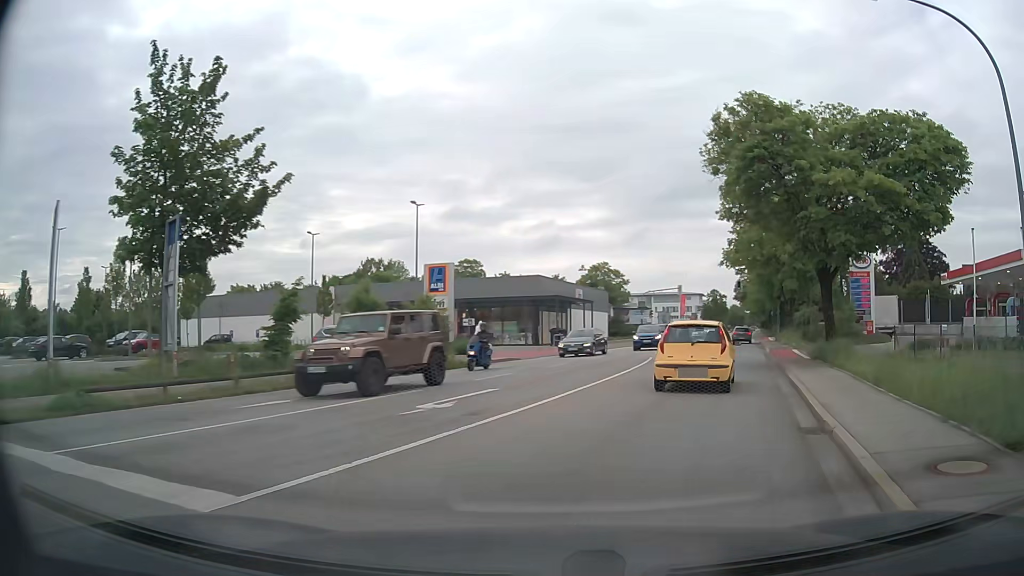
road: secondary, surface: asphalt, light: Day
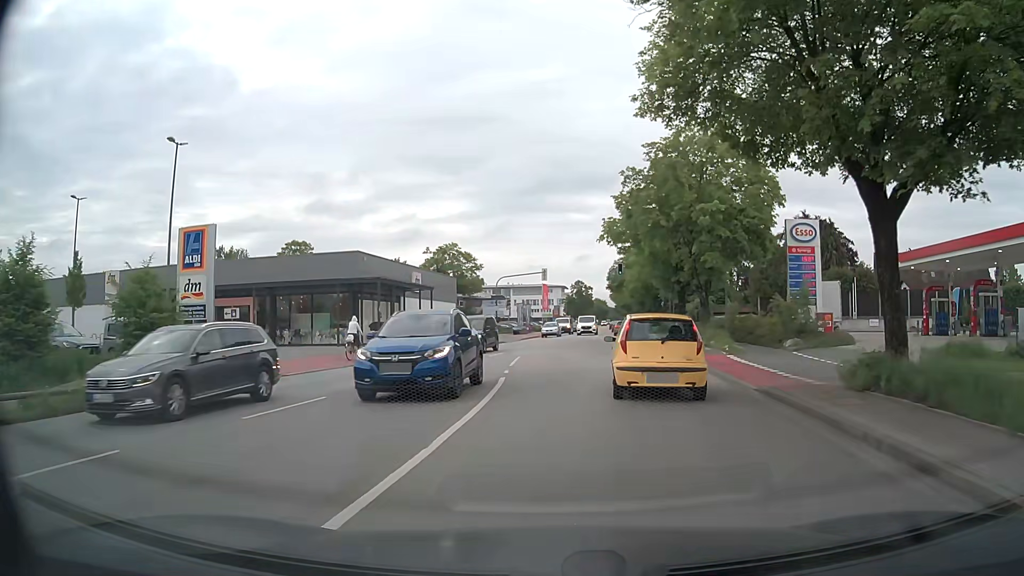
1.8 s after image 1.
(+2.0, +14.4) m; +12°
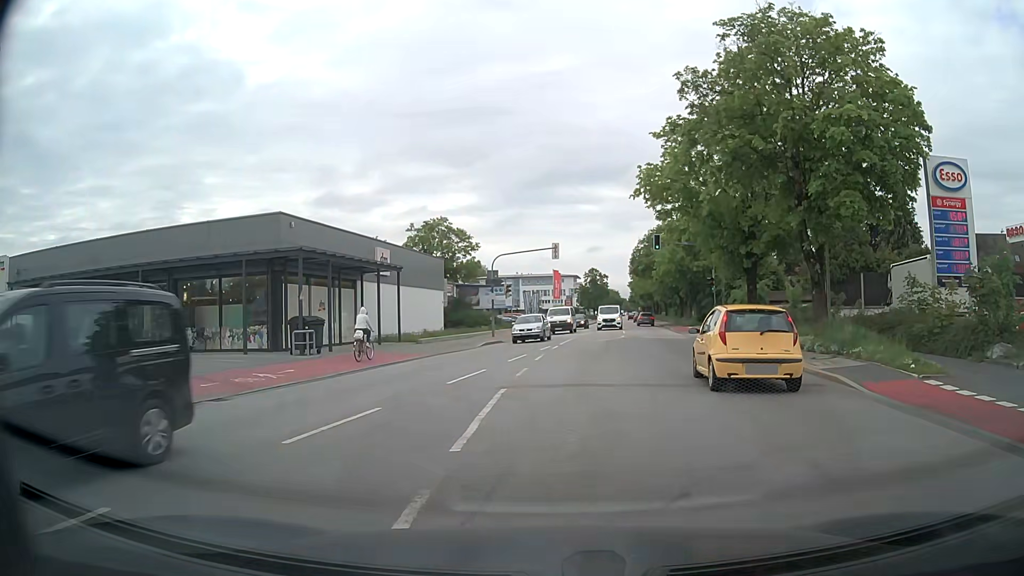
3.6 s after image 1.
(-0.1, +13.8) m; 0°
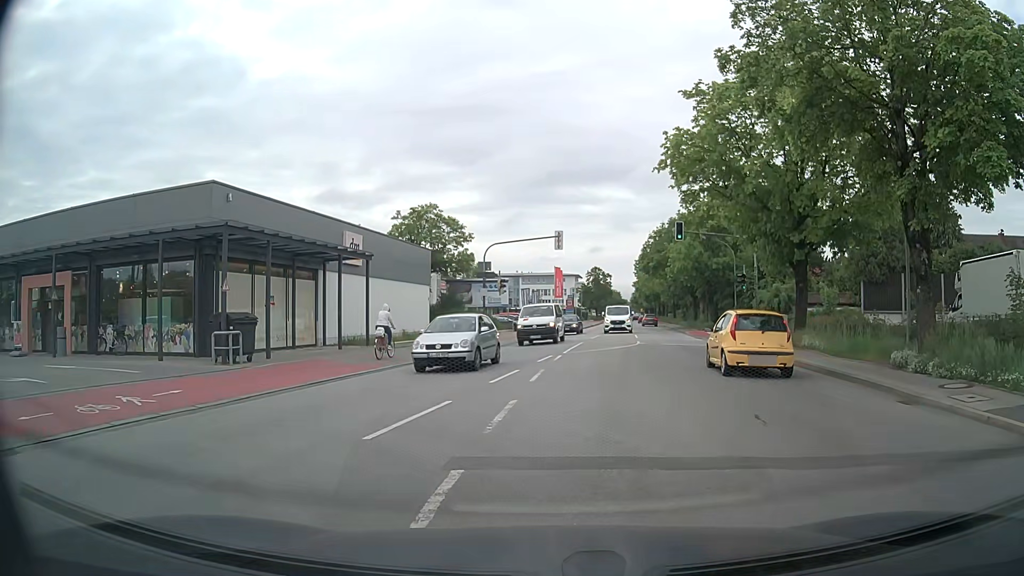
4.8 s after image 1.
(-0.1, +6.1) m; -1°
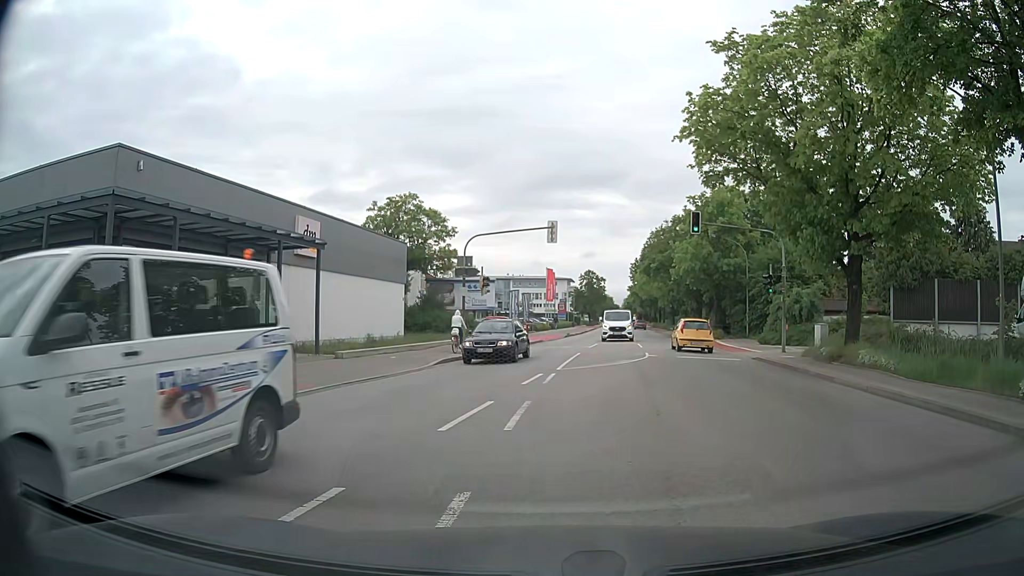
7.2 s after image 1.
(0.0, +5.1) m; 0°
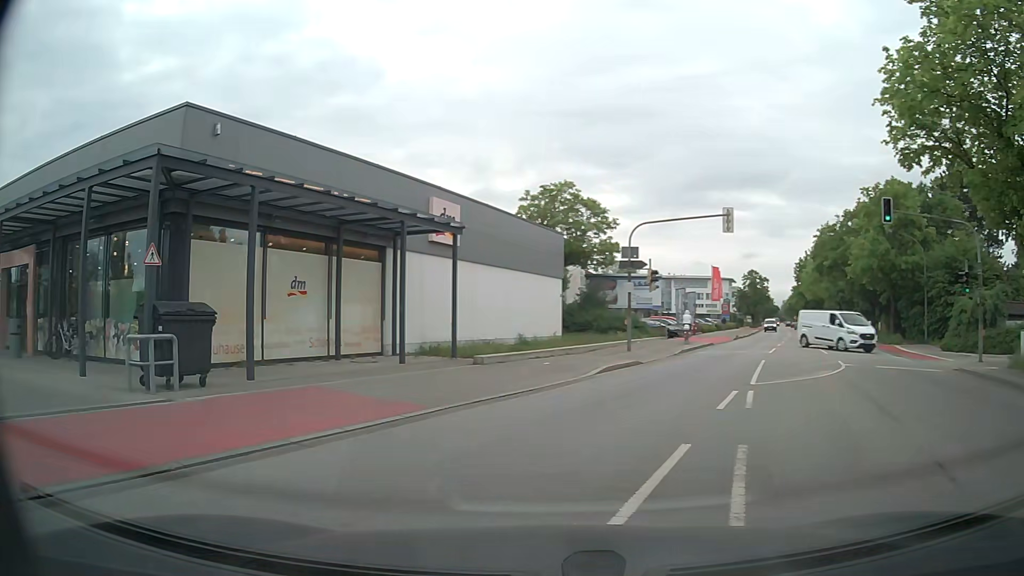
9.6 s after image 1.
(-0.2, +4.2) m; -12°
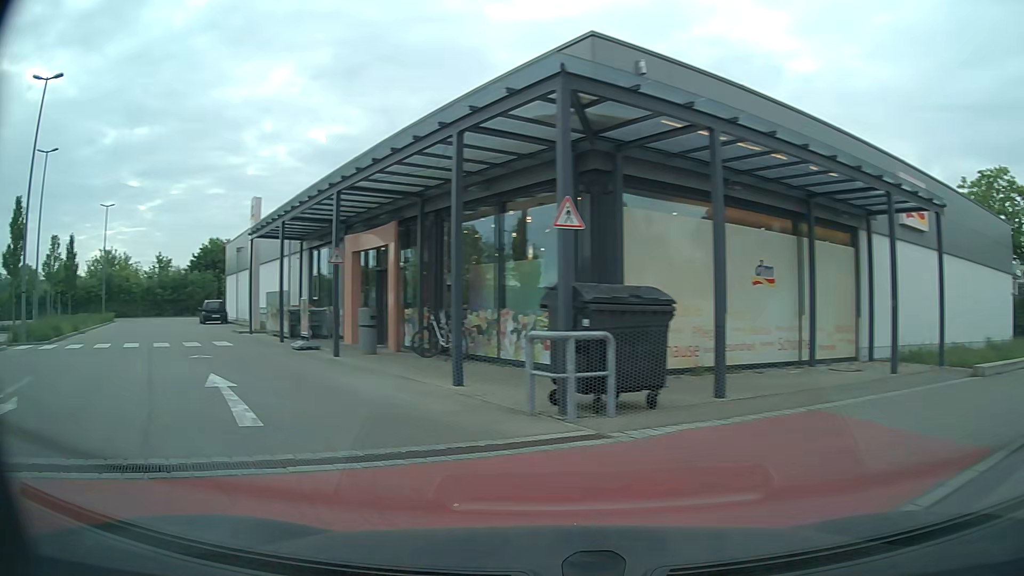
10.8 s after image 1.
(-1.3, +3.9) m; -37°
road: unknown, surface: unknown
